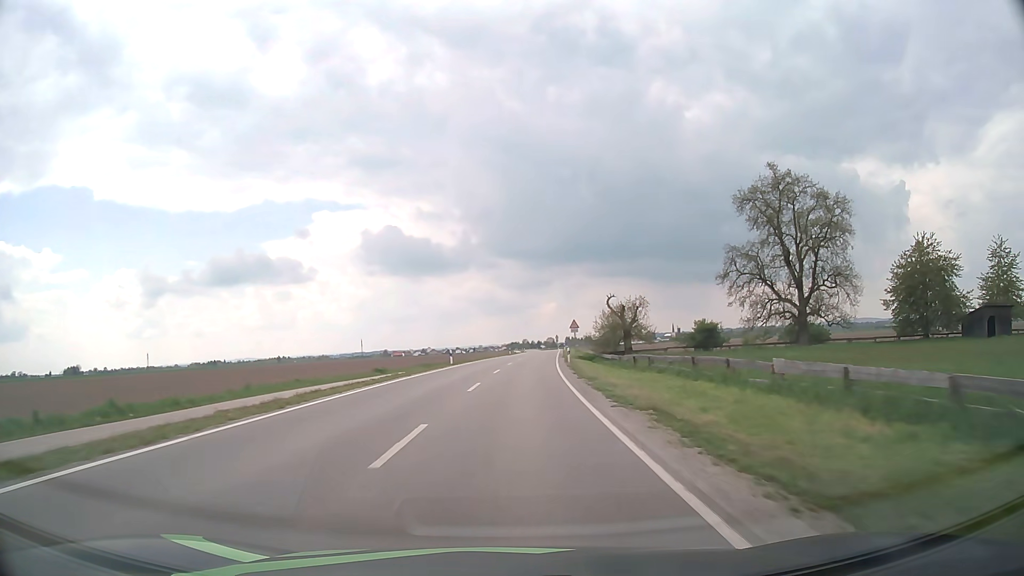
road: tertiary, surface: asphalt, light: Day
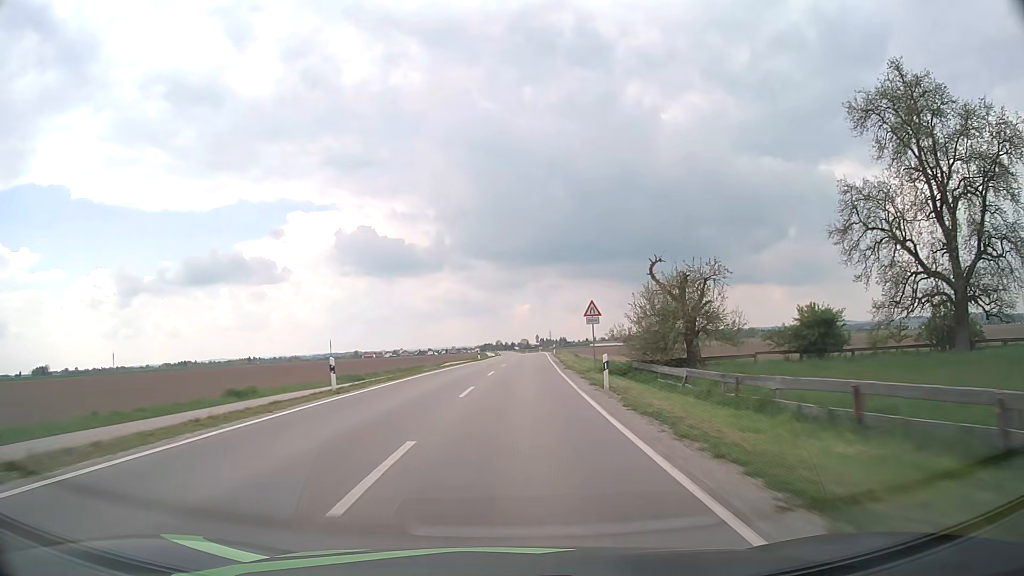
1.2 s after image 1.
(+0.5, +26.2) m; +2°
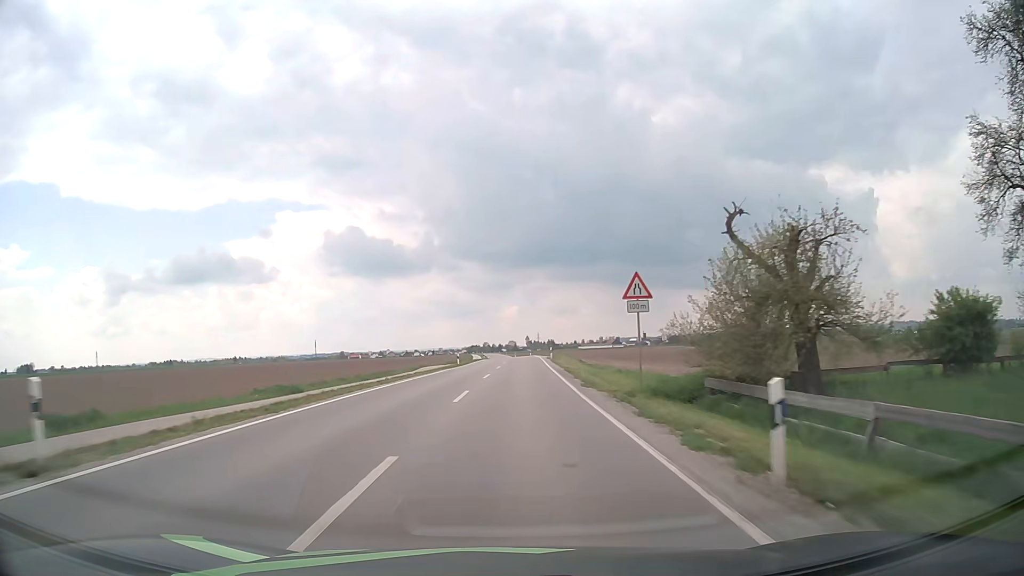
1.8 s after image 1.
(+0.1, +13.2) m; +1°
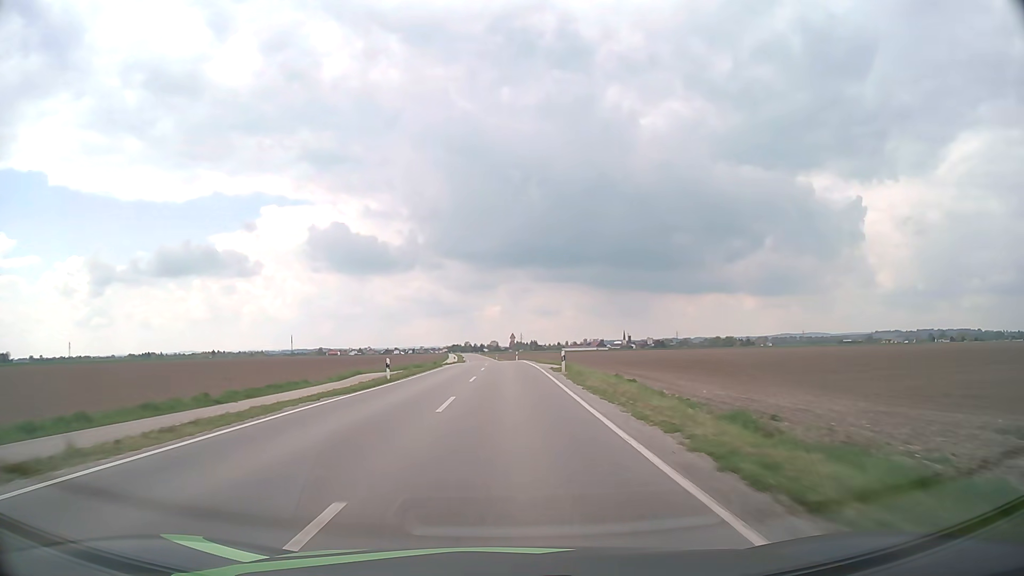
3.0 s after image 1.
(+0.5, +26.5) m; +2°
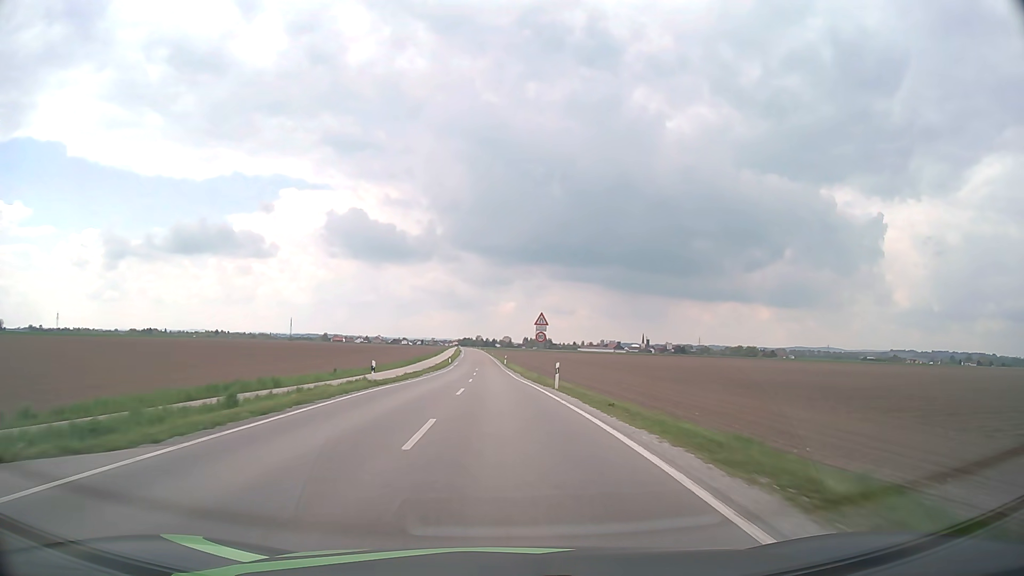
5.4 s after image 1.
(-0.2, +53.1) m; -1°
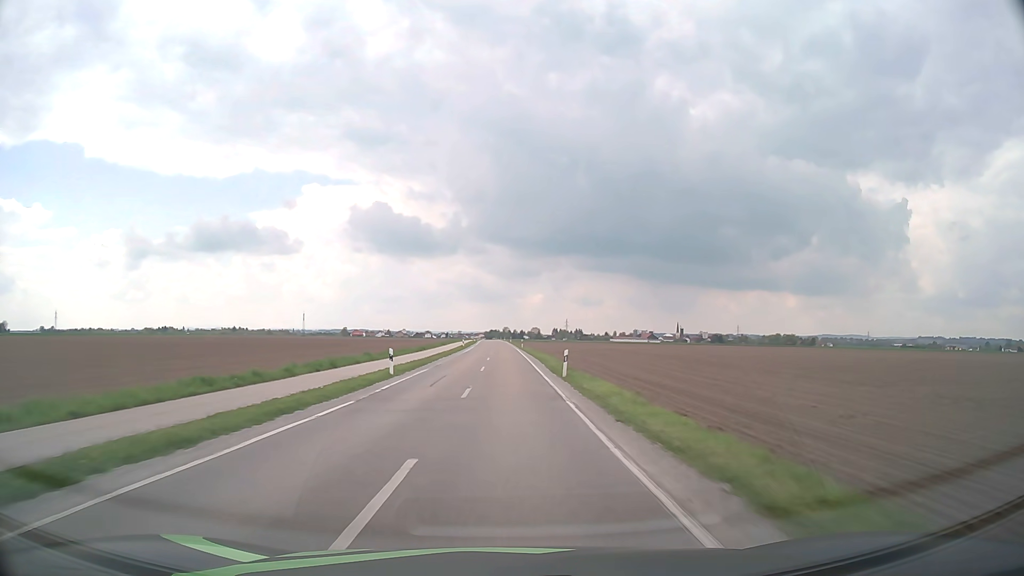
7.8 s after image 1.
(-1.1, +53.3) m; -3°
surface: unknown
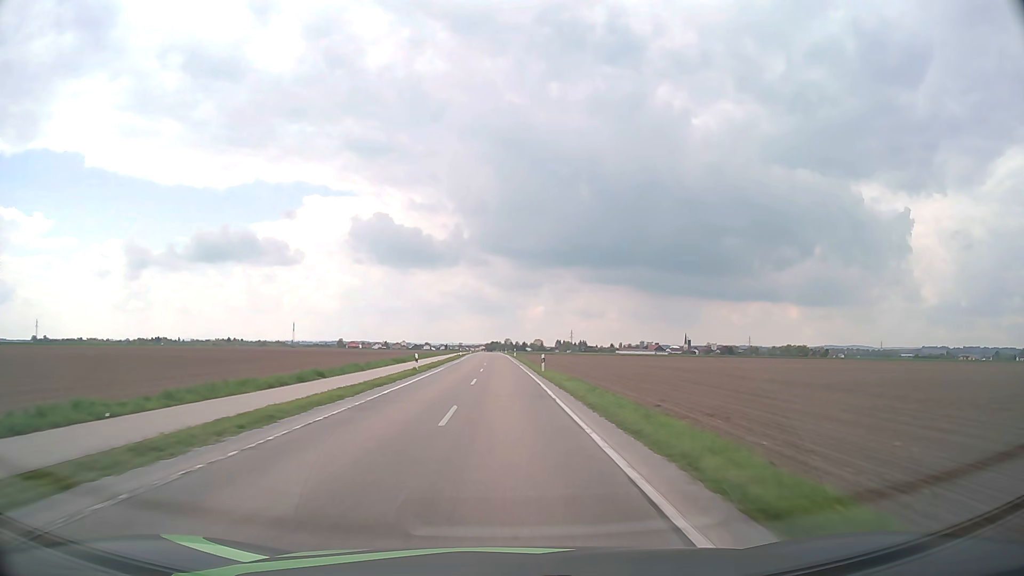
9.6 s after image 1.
(+0.1, +40.5) m; 0°
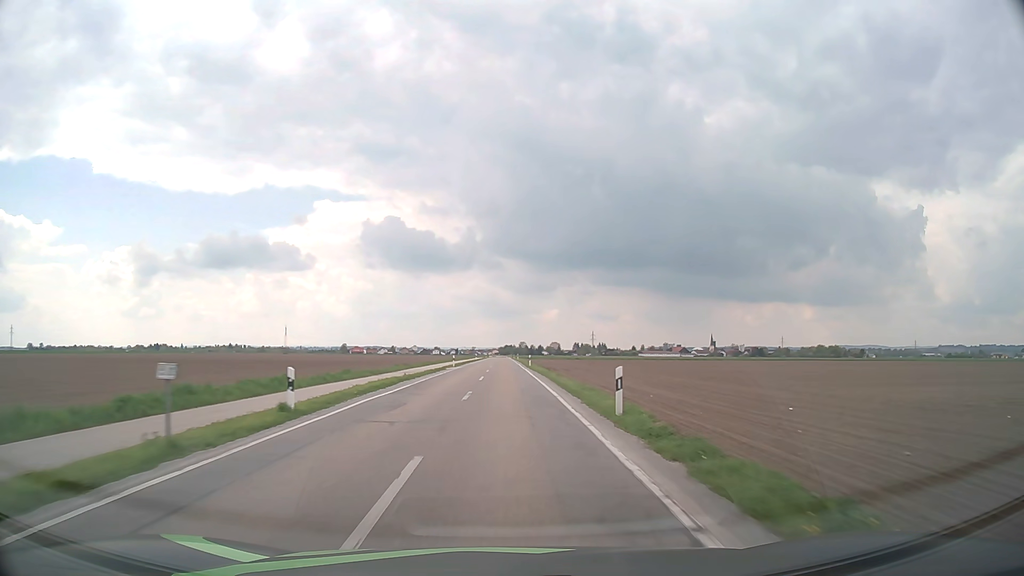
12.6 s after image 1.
(-0.7, +67.4) m; -1°
(0, +10) (0, +20) (0, +30) (0, +40) (0, +50) (0, +60) (0, +70) (0, +80) (0, +90) (0, +100) m
